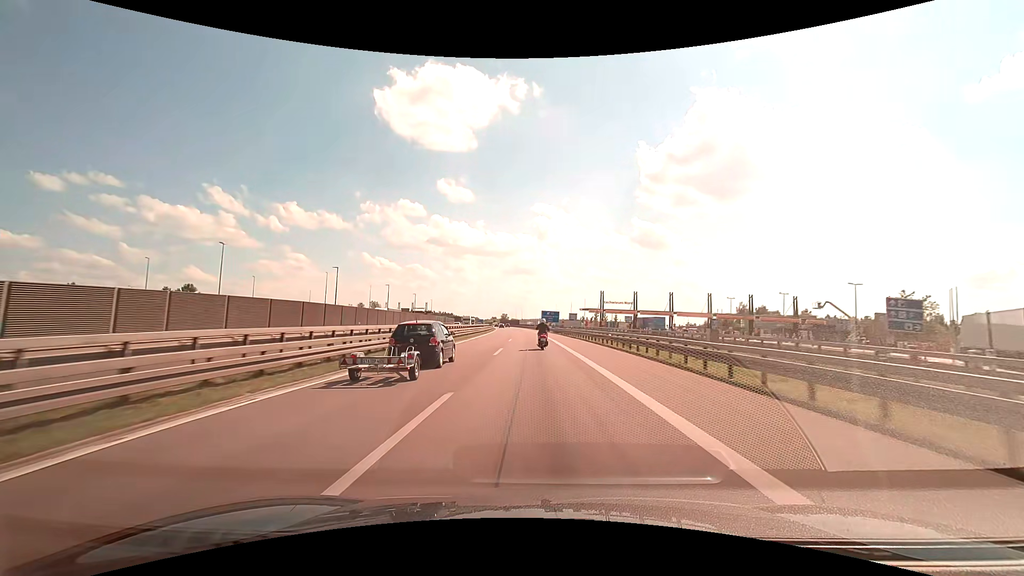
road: motorway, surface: asphalt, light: Day
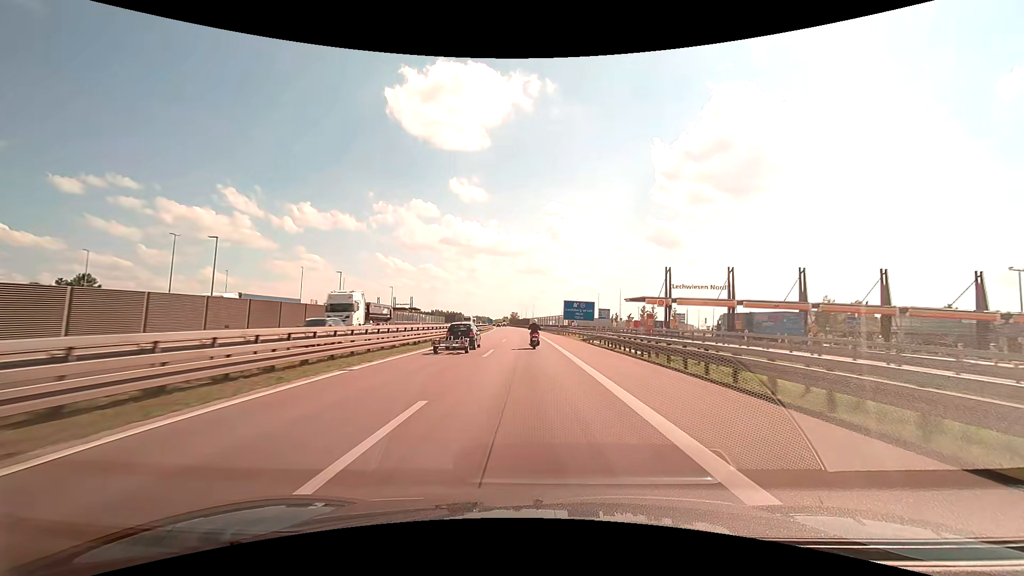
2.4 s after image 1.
(-0.5, +55.1) m; -1°
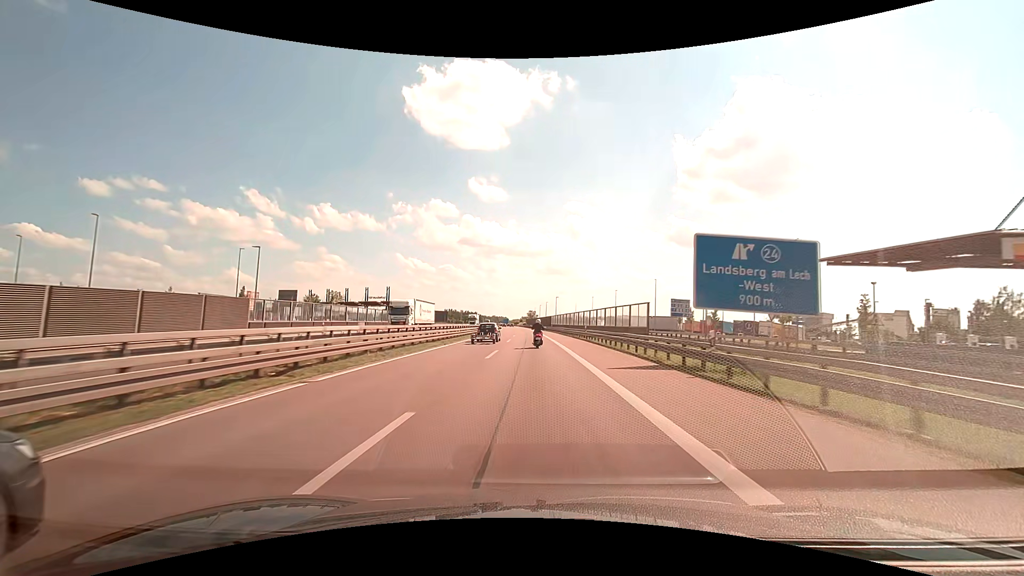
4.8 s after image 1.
(-1.2, +55.2) m; -2°
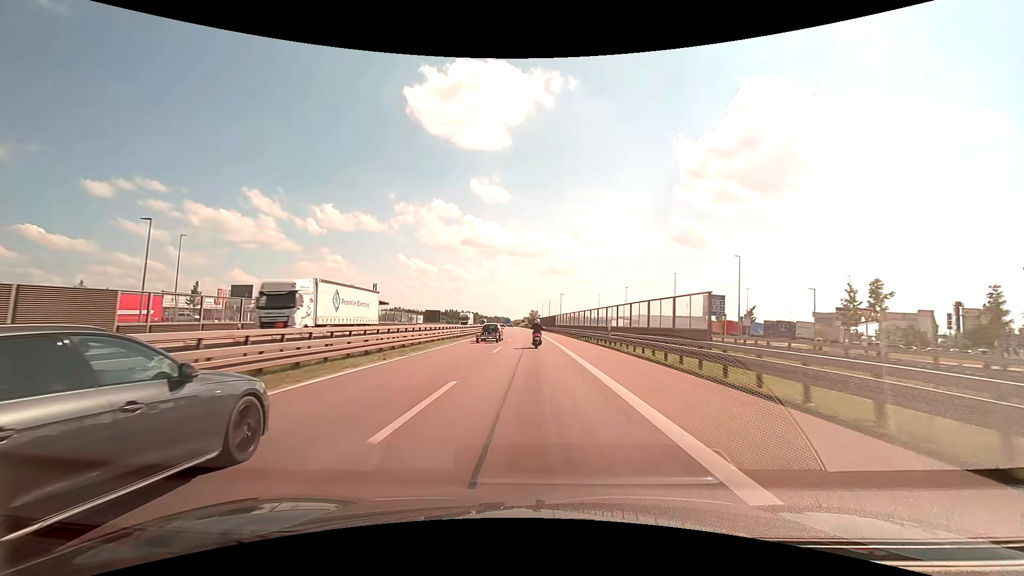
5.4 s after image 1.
(0.0, +13.8) m; 0°
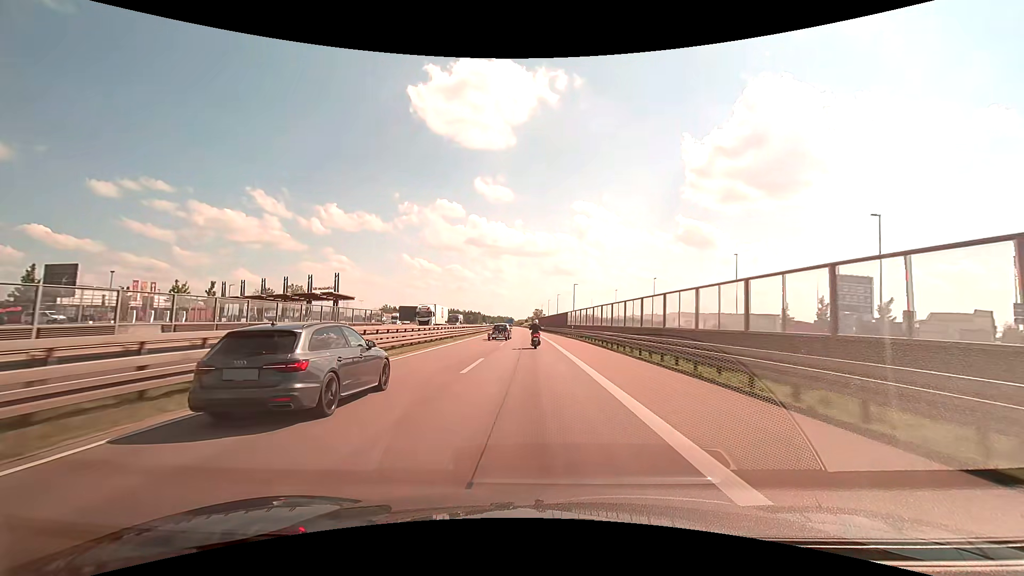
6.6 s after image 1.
(-0.2, +27.7) m; 0°
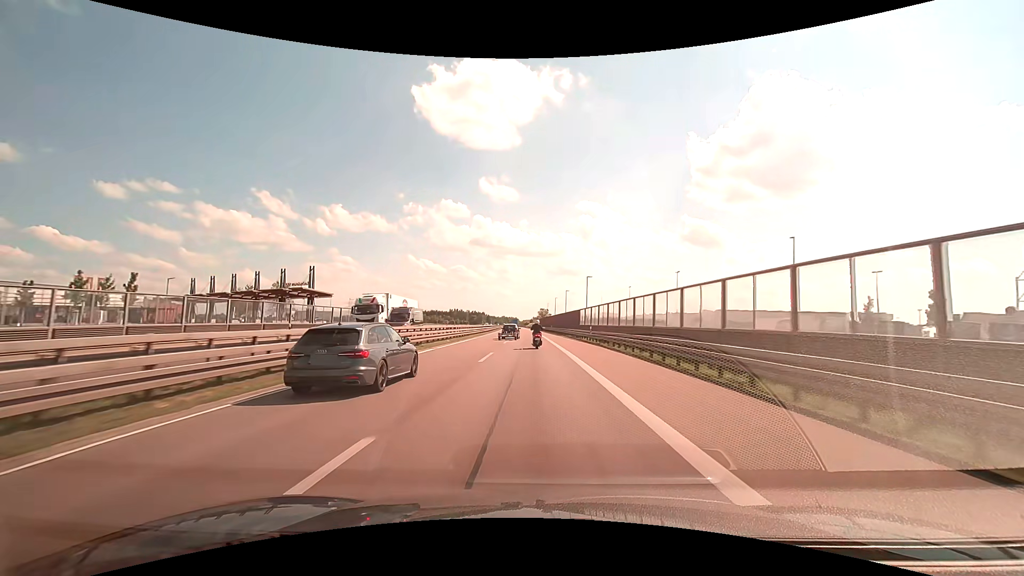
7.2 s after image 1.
(-0.1, +13.9) m; -1°
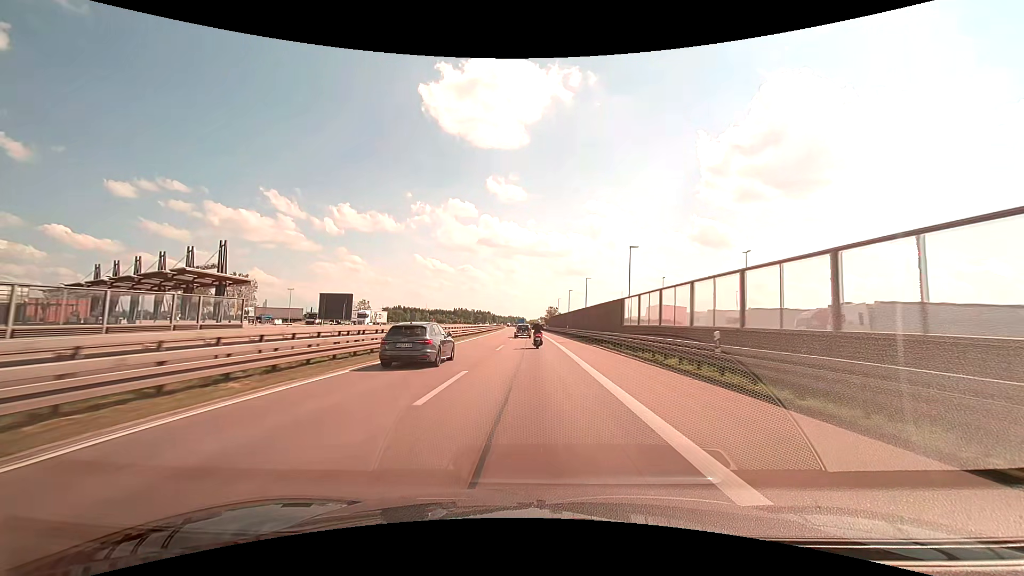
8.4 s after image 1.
(-0.3, +27.9) m; -1°
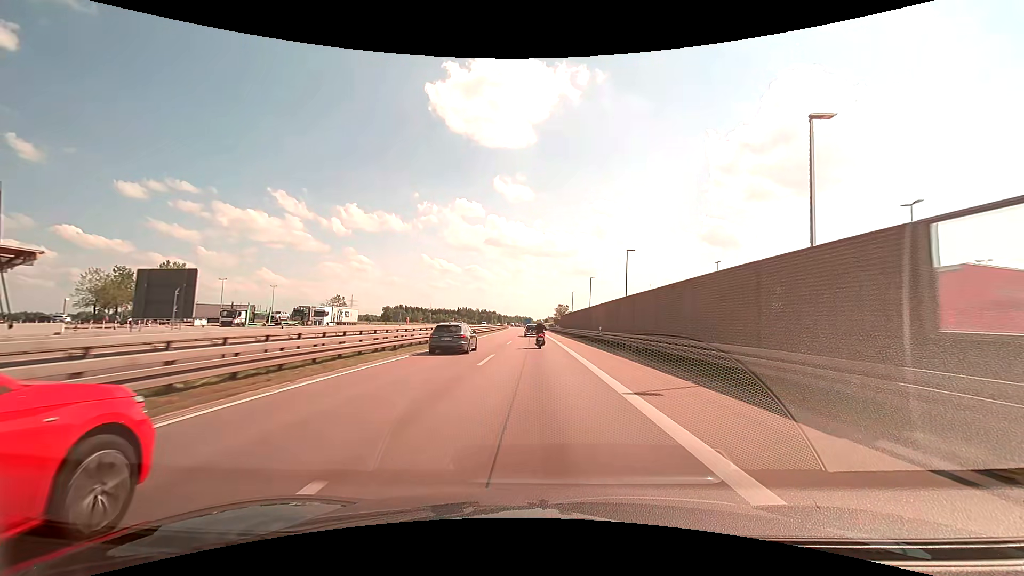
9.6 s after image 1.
(-0.2, +28.0) m; -1°
(0, +10) (0, +20) (0, +30) (0, +40) (0, +50) (0, +60) (0, +70) (-1, +80) (-1, +90) (-1, +100) m
